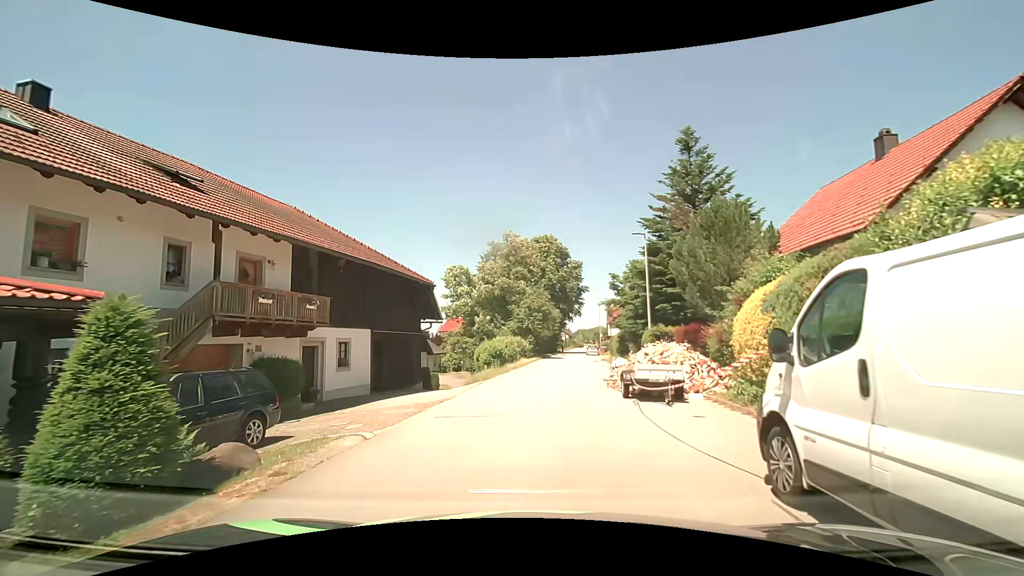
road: residential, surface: asphalt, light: Day
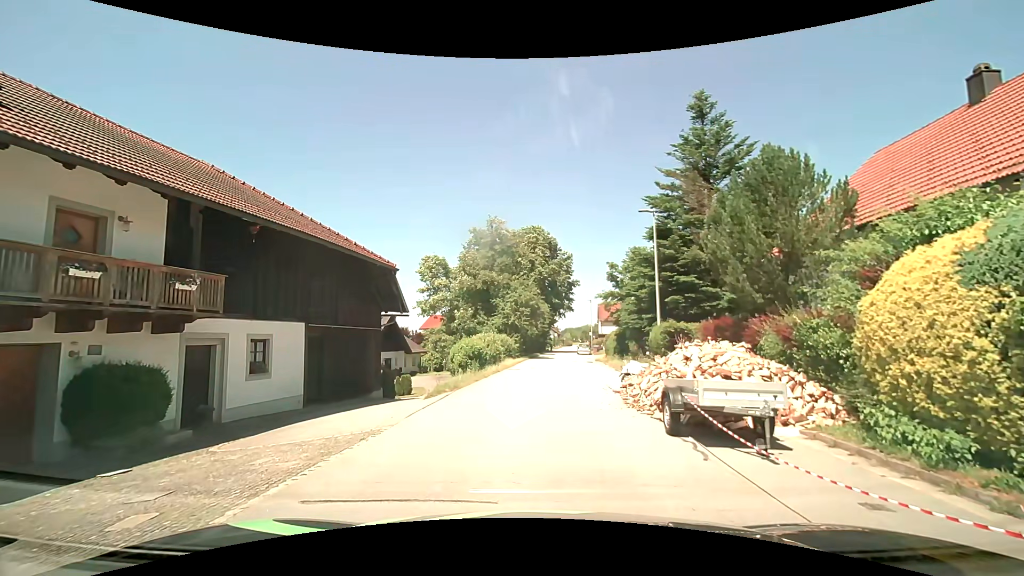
(0.0, +5.0) m; 0°
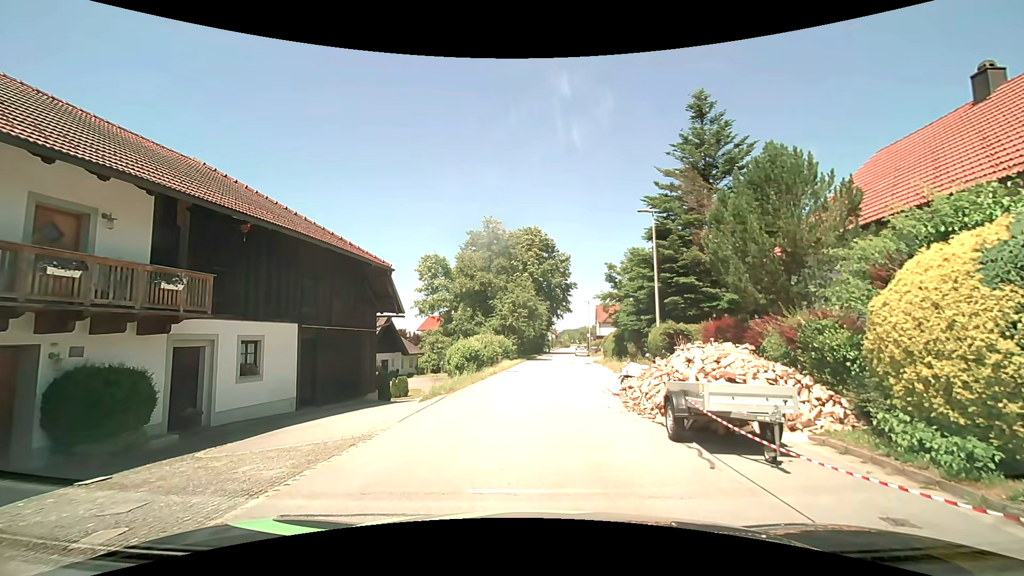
(0.0, +0.4) m; 0°
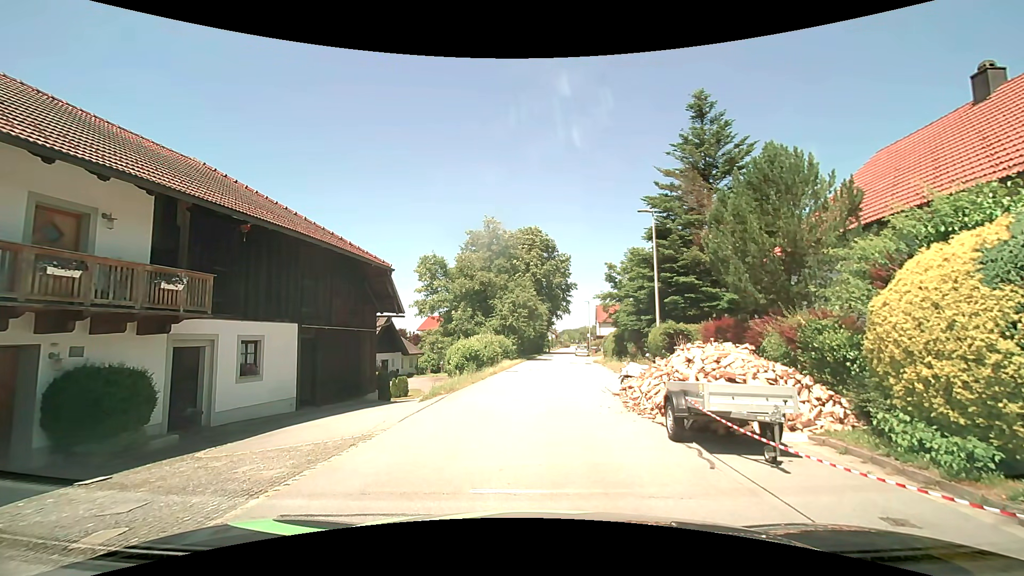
(0.0, 0.0) m; 0°
